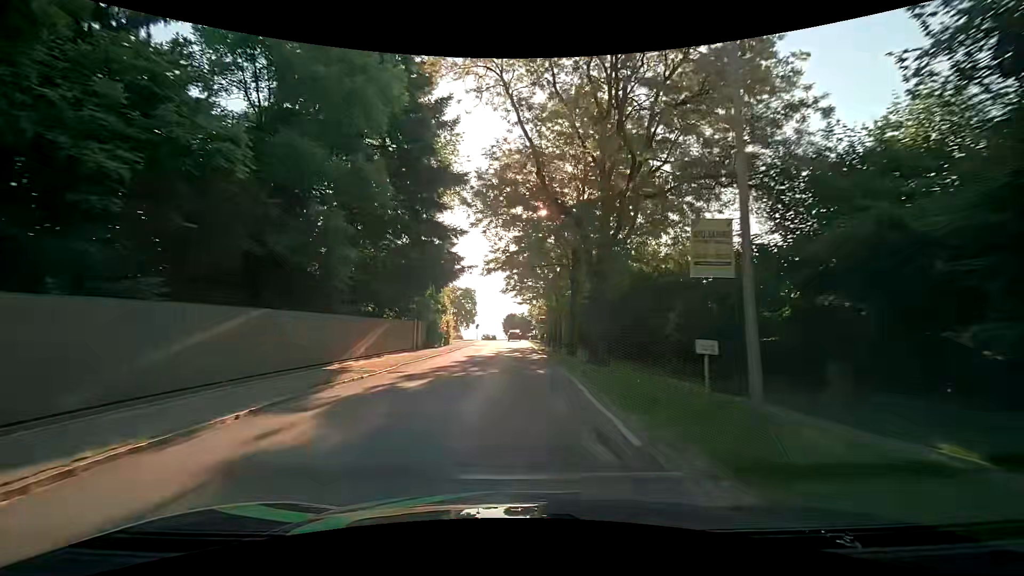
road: secondary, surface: asphalt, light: Day
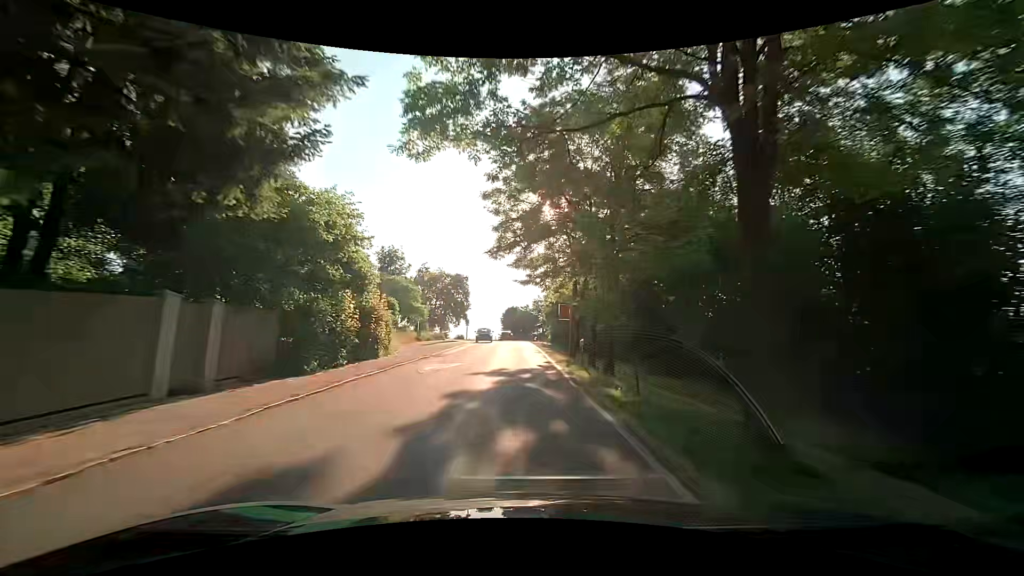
(-0.3, +23.0) m; -1°
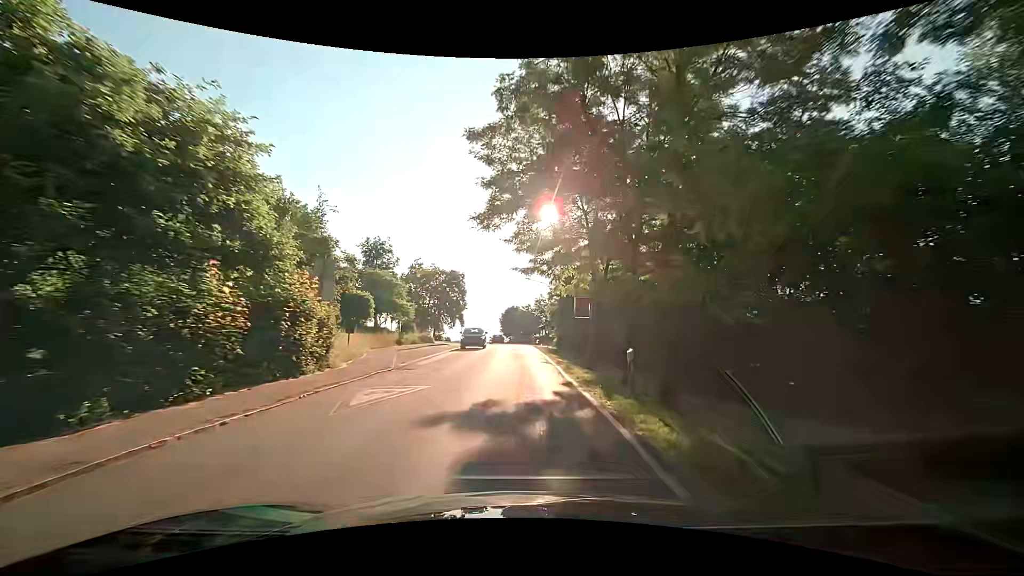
(-0.1, +7.7) m; -1°
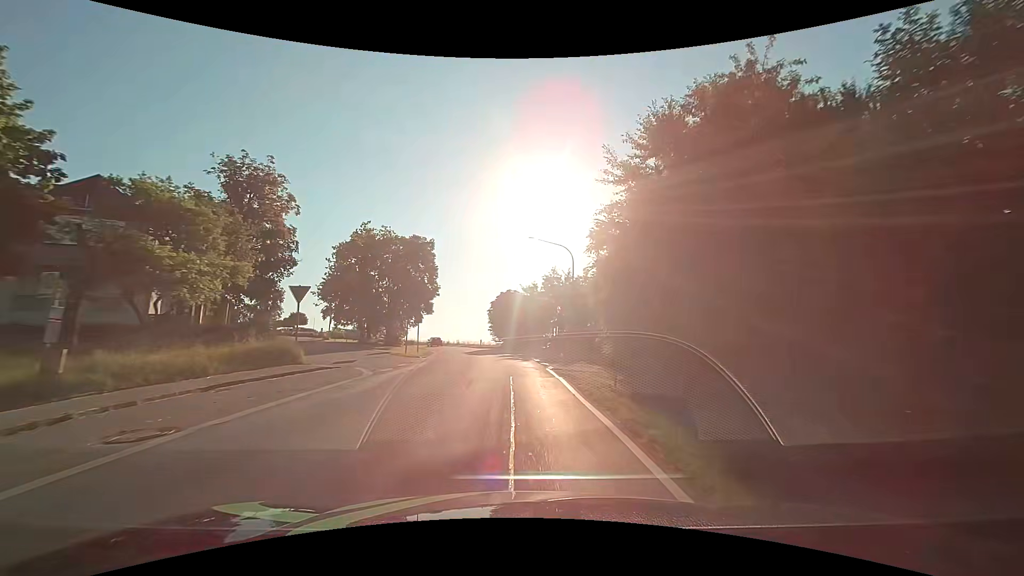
(+0.4, +30.6) m; +1°
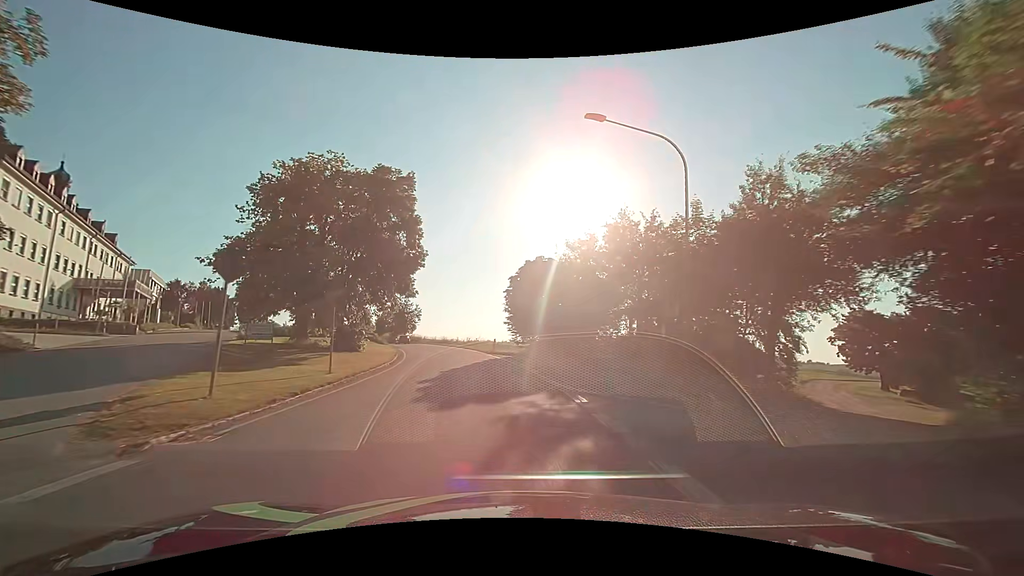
(-0.6, +23.0) m; -4°
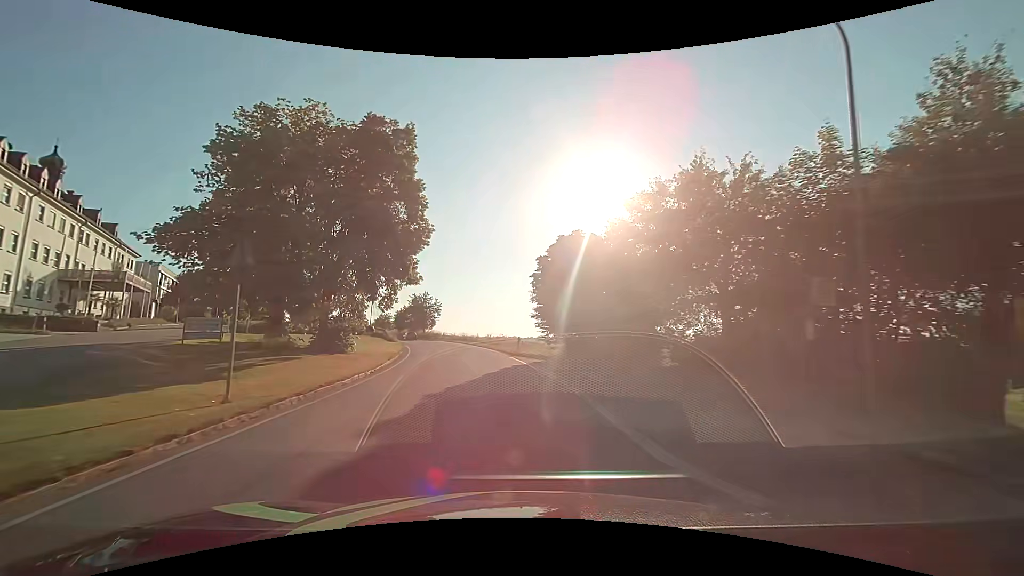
(-0.2, +7.7) m; -3°
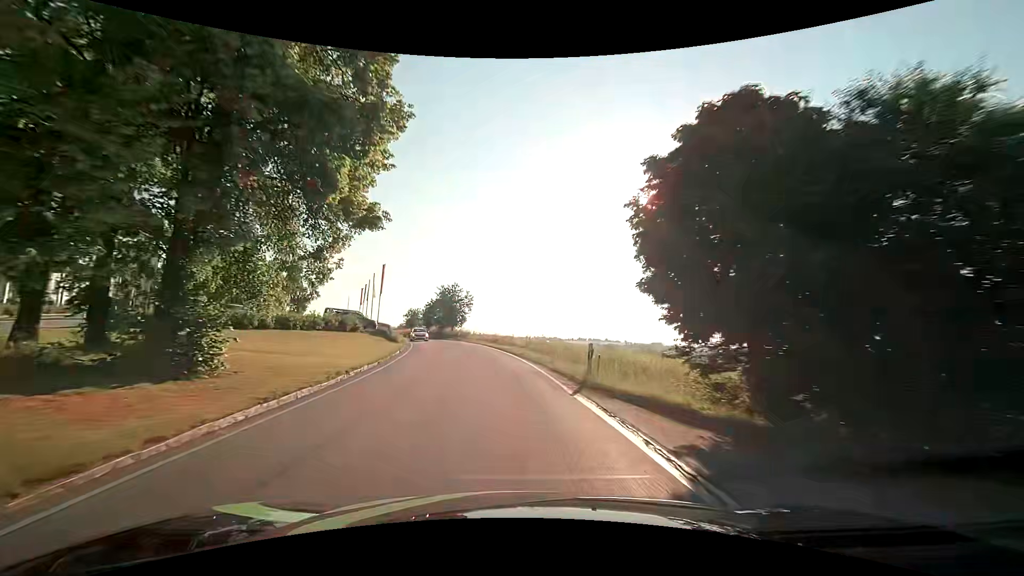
(-0.5, +15.4) m; -5°
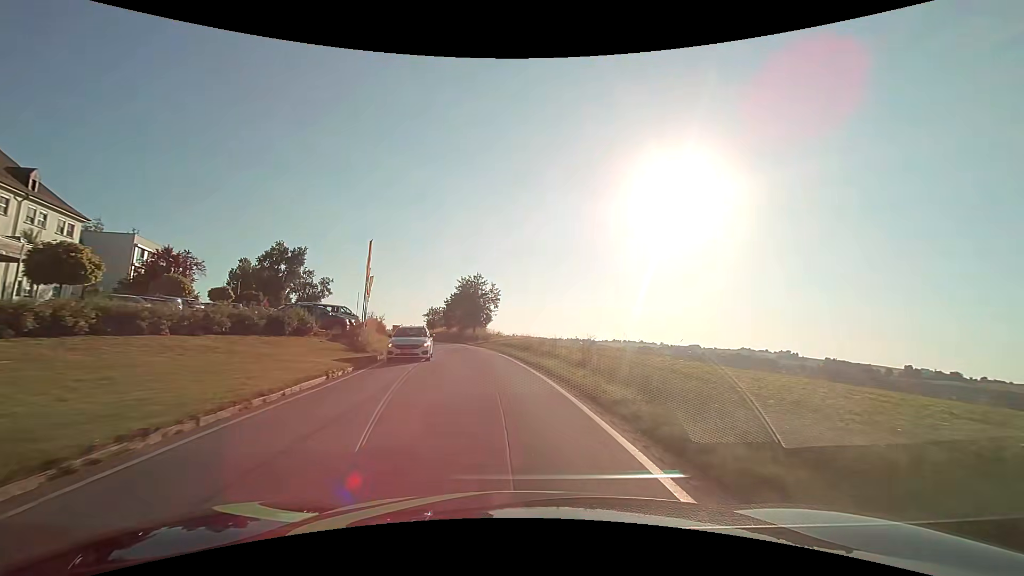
(-0.3, +15.5) m; -3°
(0, +10) (-1, +20) (-2, +30) (-4, +40) (-6, +50) (-8, +59) (-11, +69) (-14, +79) (-17, +88) (-20, +98) m
